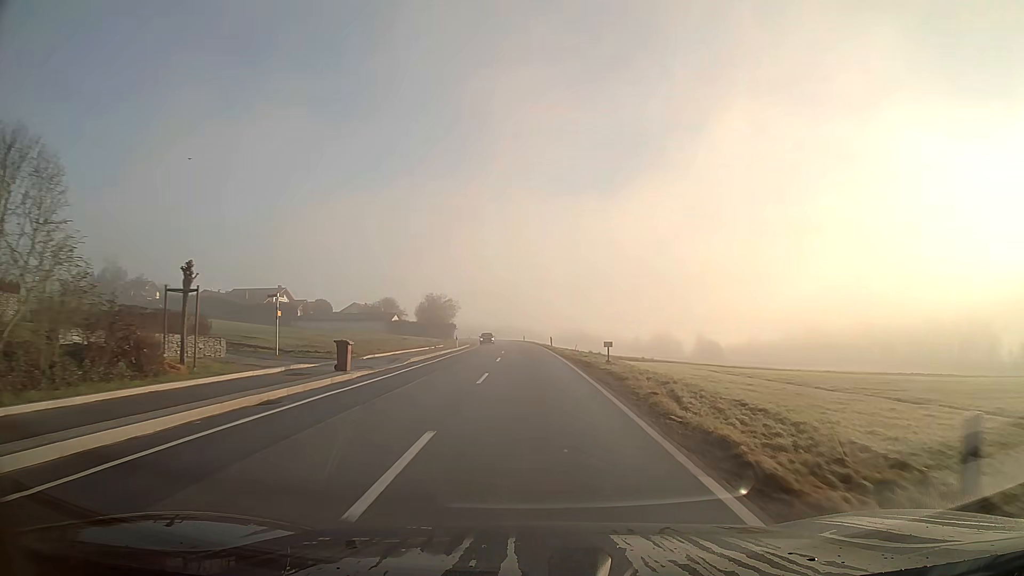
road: secondary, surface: asphalt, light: Day
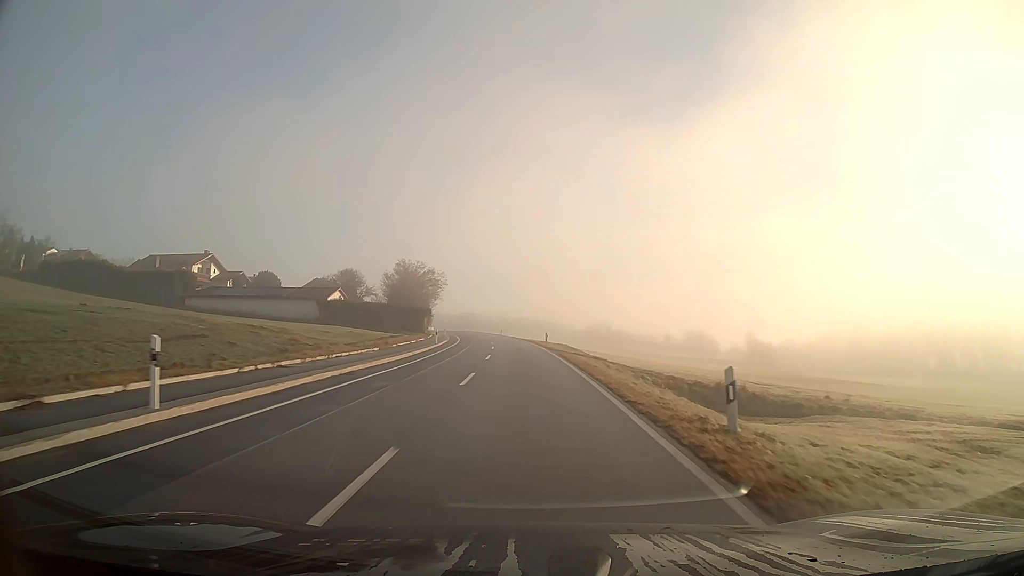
(-0.8, +50.2) m; -2°
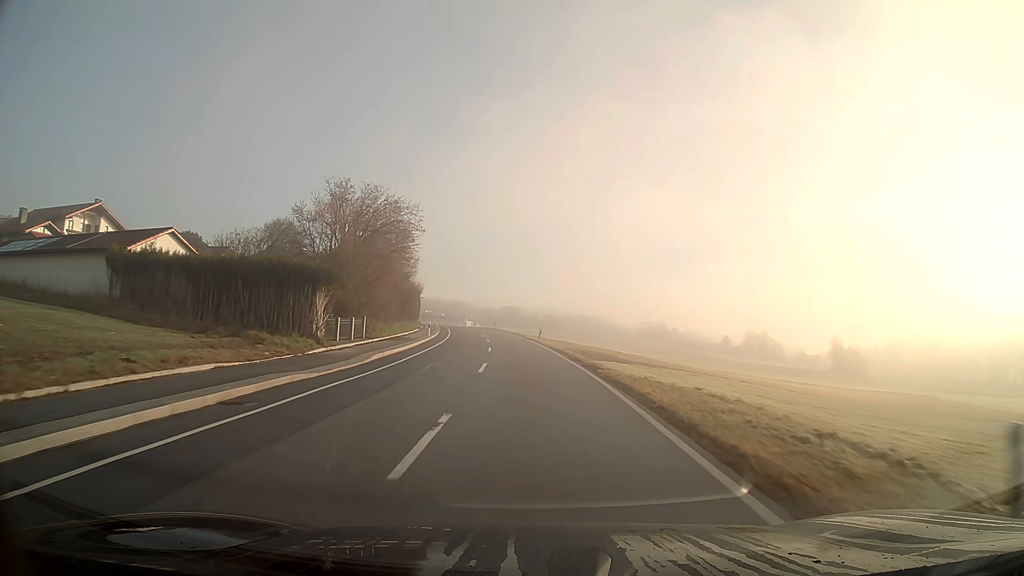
(-1.5, +46.0) m; -4°
